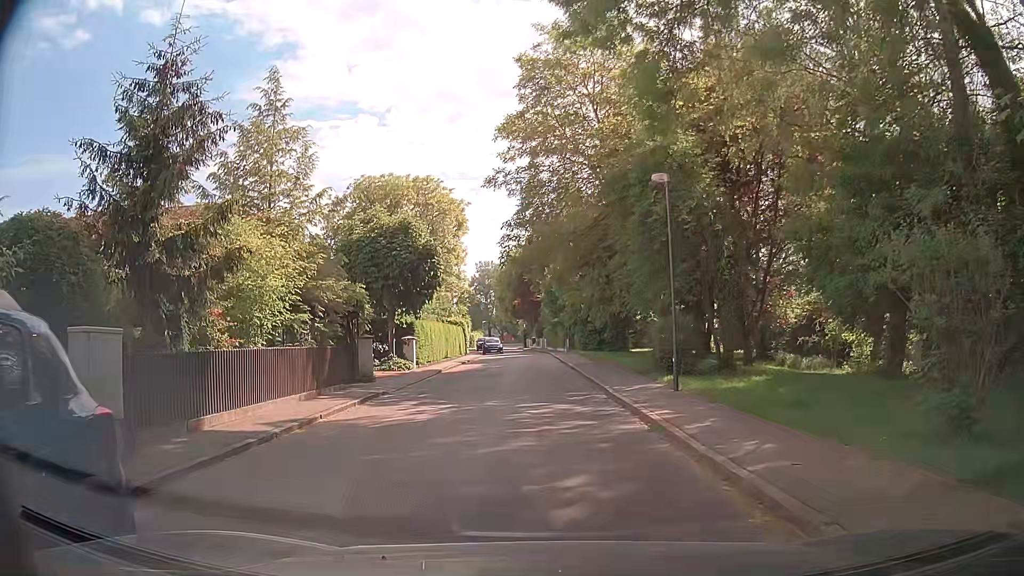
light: Day
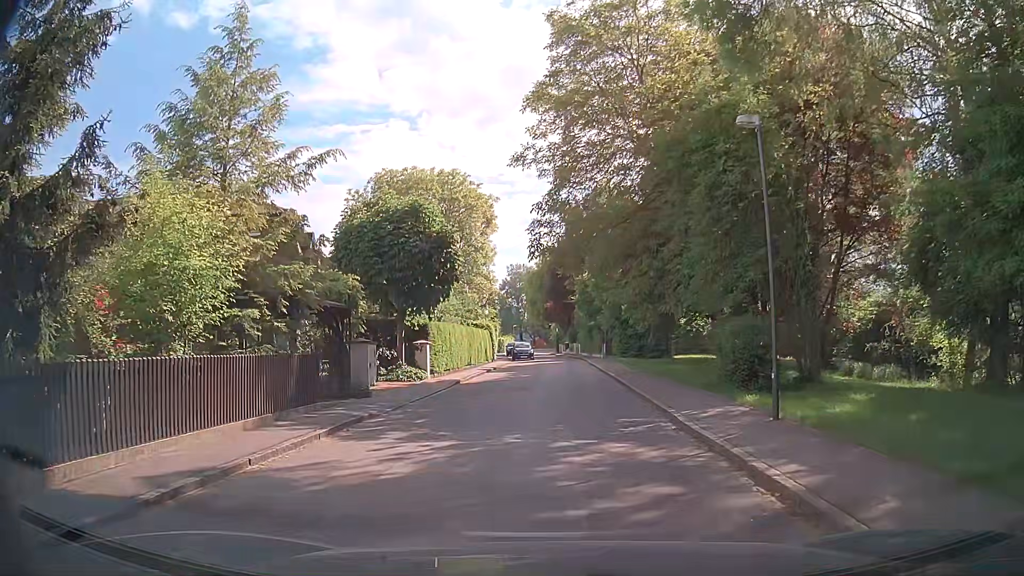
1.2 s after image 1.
(-0.1, +4.5) m; -1°
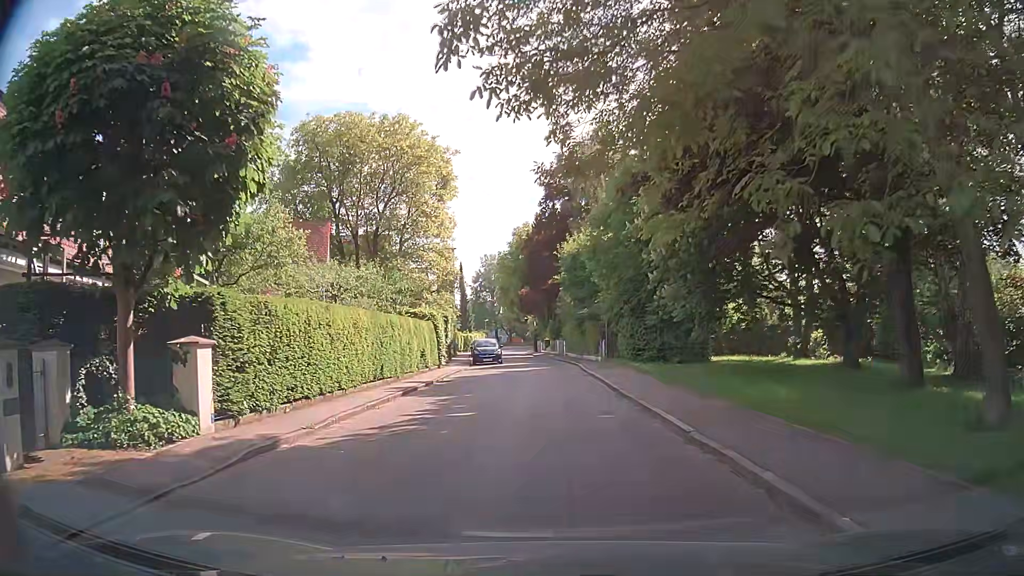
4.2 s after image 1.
(-0.1, +15.8) m; +1°
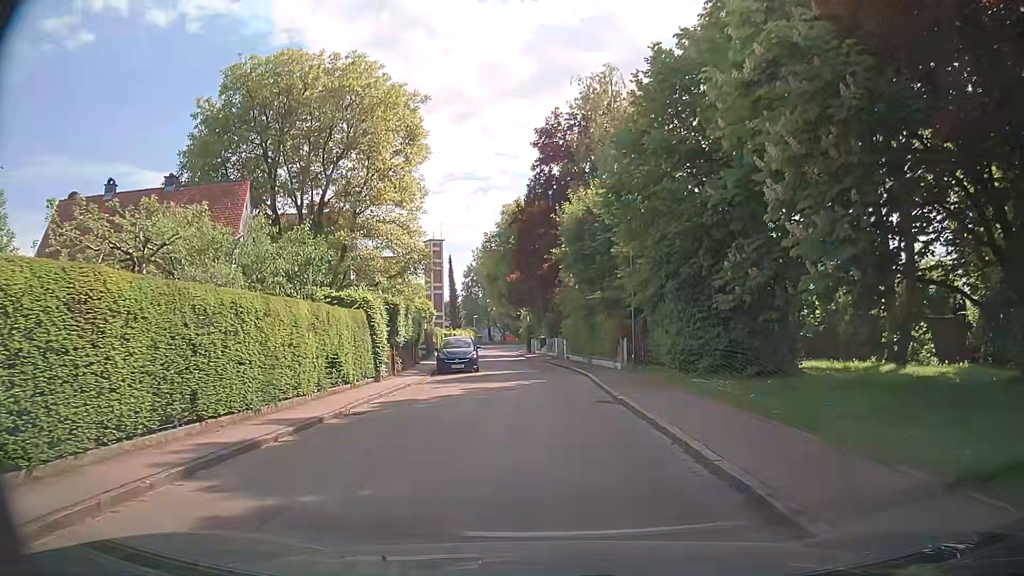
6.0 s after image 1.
(+0.1, +11.3) m; -2°
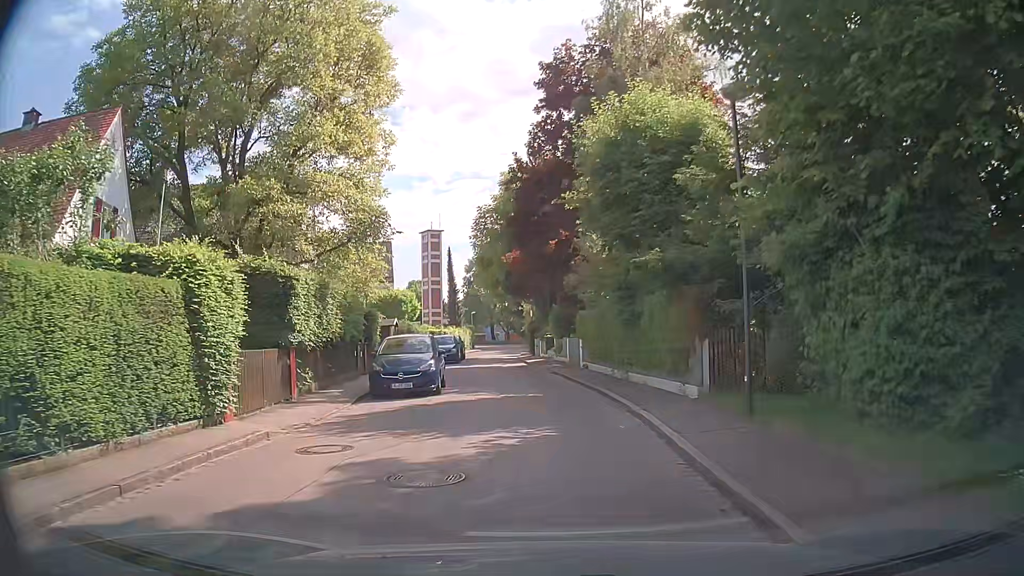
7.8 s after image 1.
(+0.2, +11.2) m; 0°
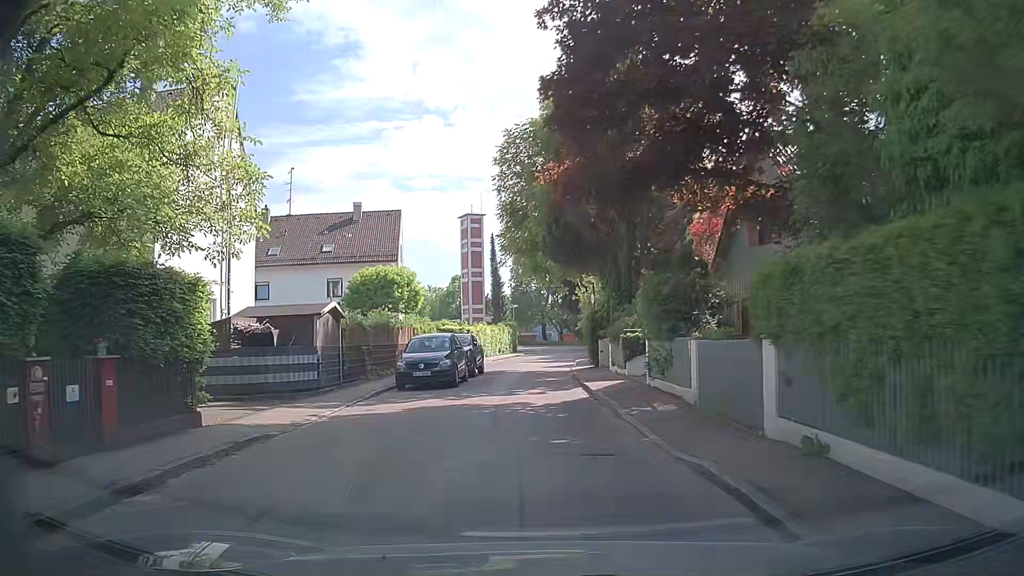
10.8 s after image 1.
(-0.2, +17.8) m; -3°
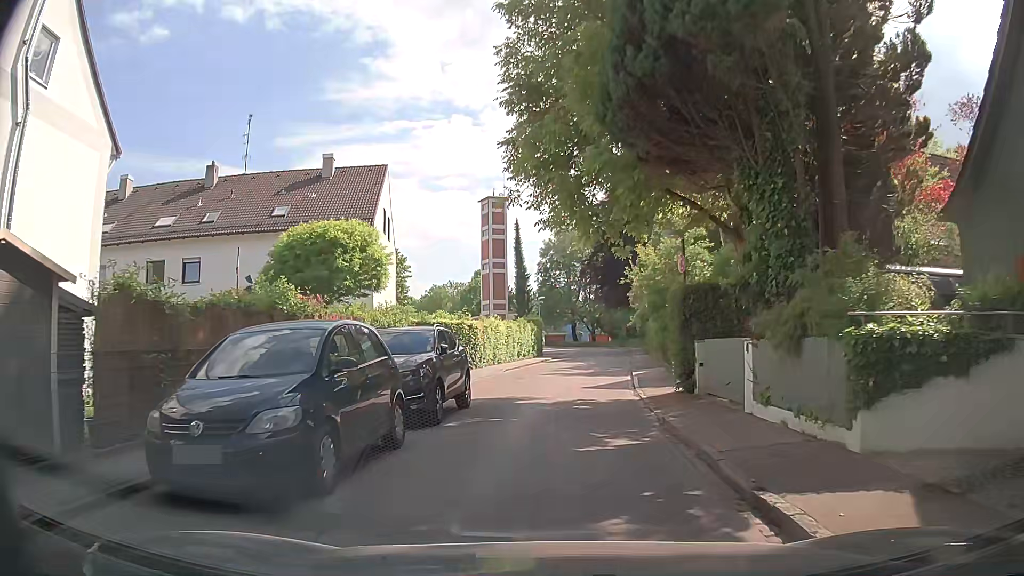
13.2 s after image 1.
(-0.4, +13.7) m; -3°
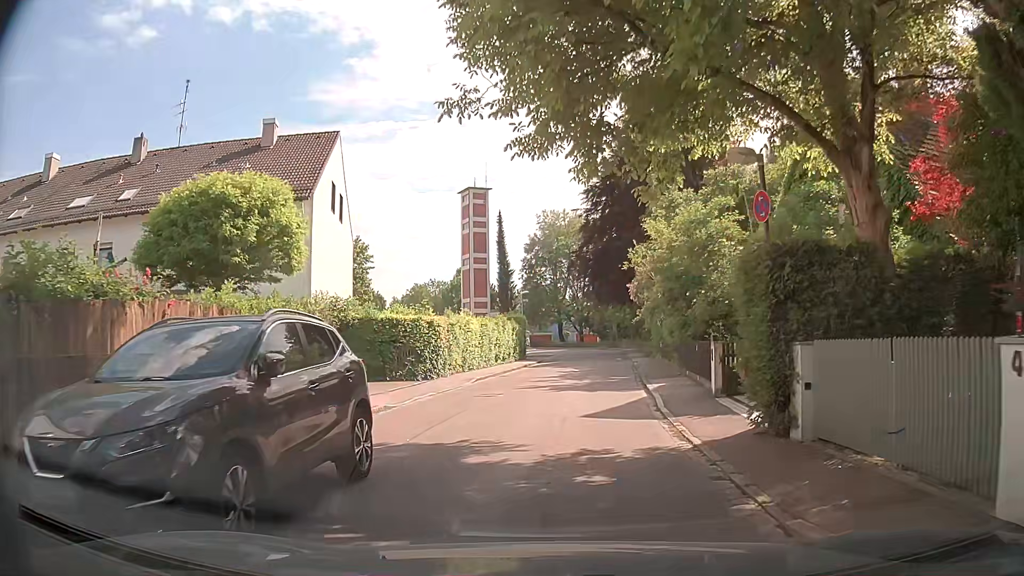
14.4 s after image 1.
(+0.2, +6.8) m; +2°
(0, +10) (+1, +20) (+1, +30) (+2, +40) (+3, +50) (+4, +60) (+5, +70) (+5, +80) (+4, +90) (+1, +99) m
